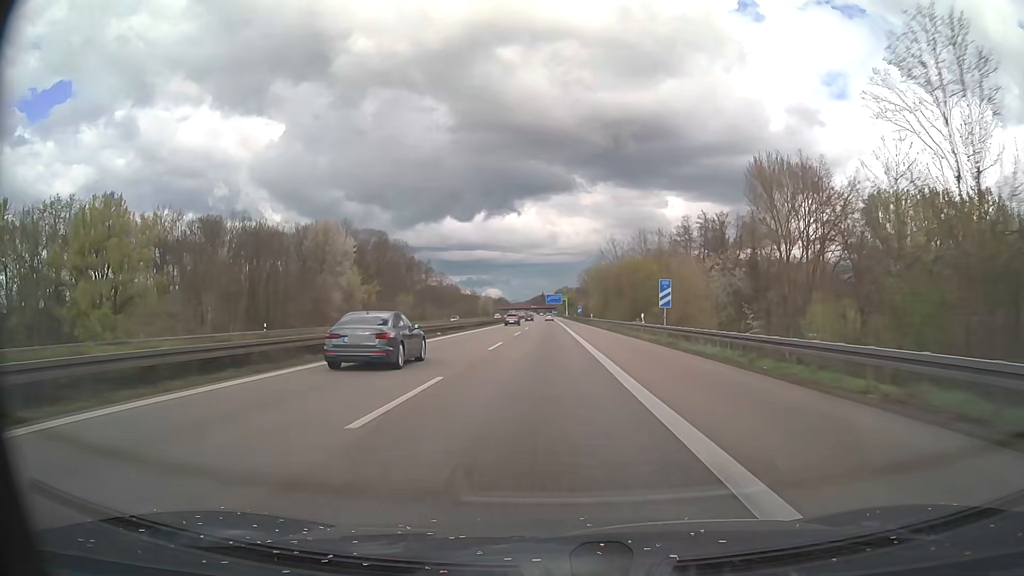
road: motorway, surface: asphalt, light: Day
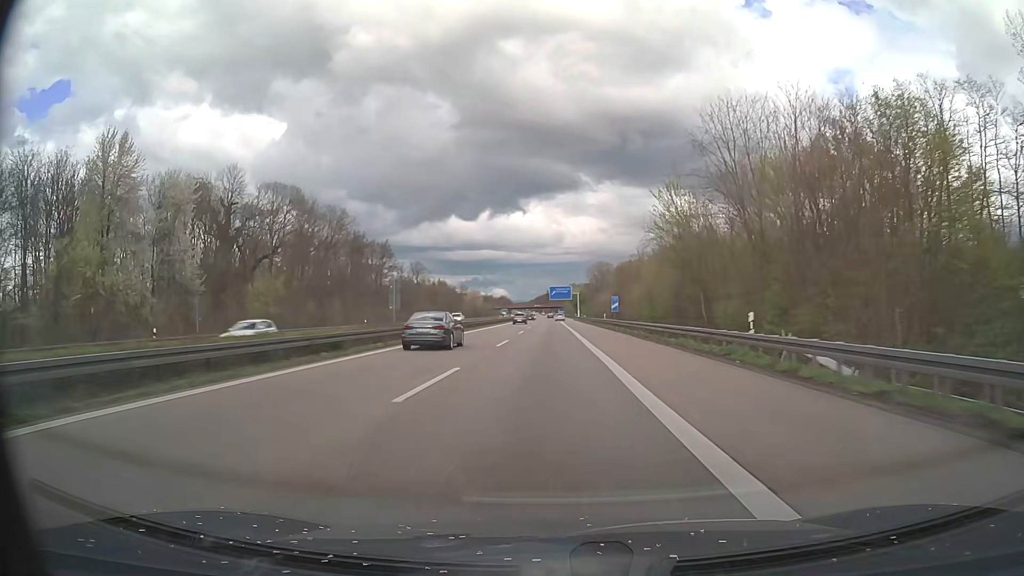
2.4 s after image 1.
(-0.2, +69.6) m; 0°
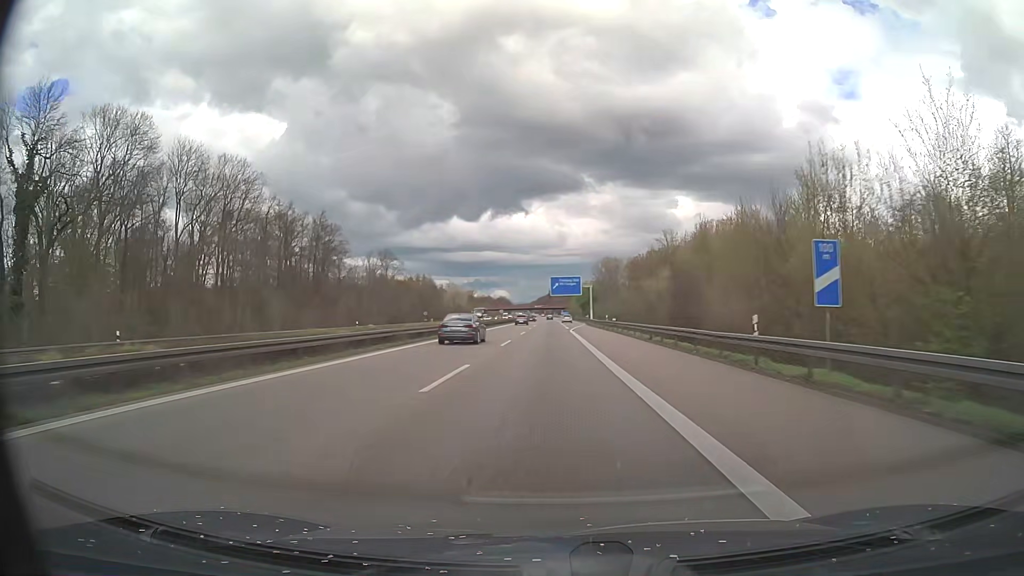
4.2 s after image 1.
(-0.1, +52.2) m; 0°
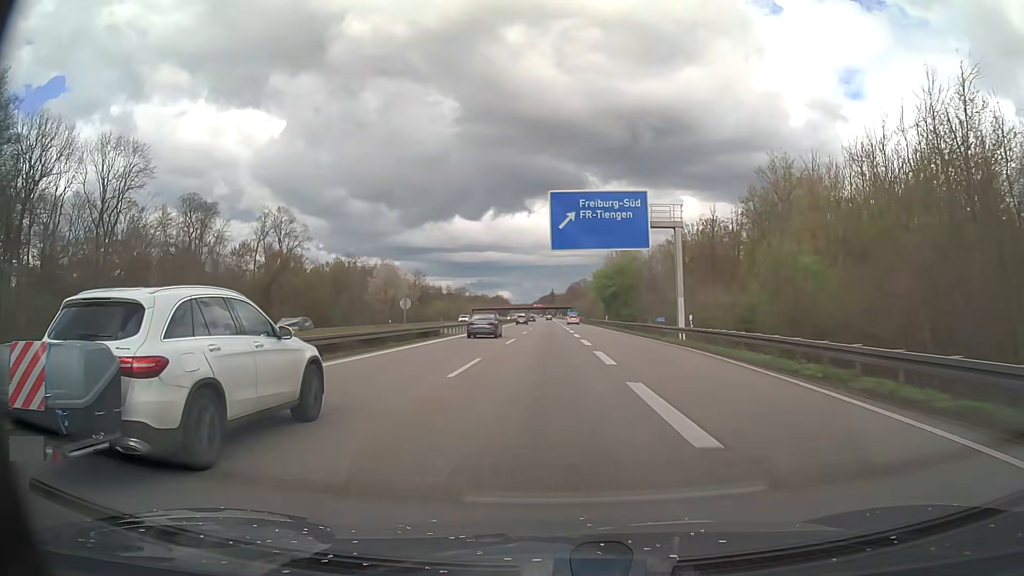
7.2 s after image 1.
(-0.2, +87.0) m; 0°
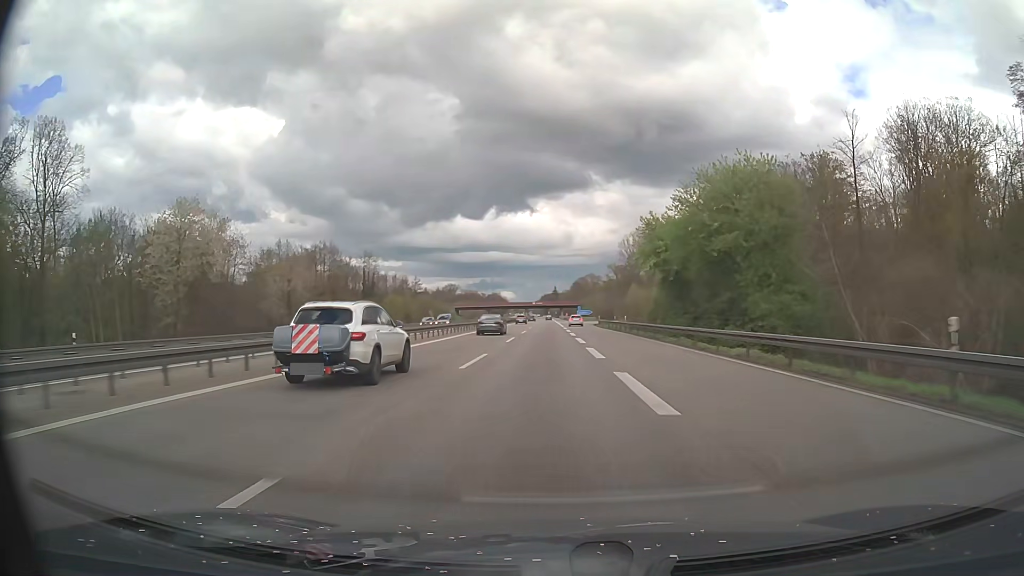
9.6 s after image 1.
(+0.1, +69.7) m; 0°
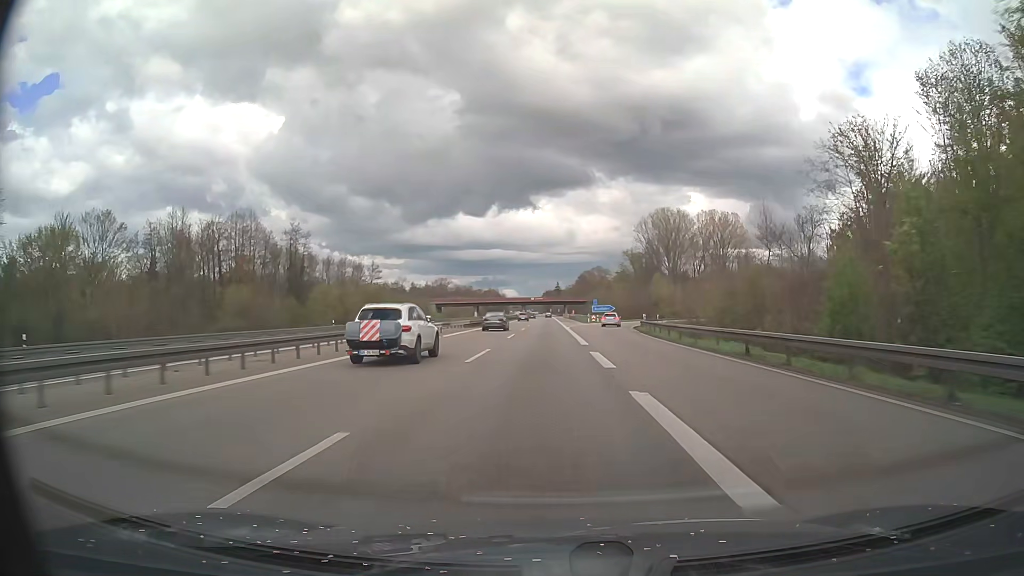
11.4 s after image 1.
(-0.2, +52.2) m; 0°
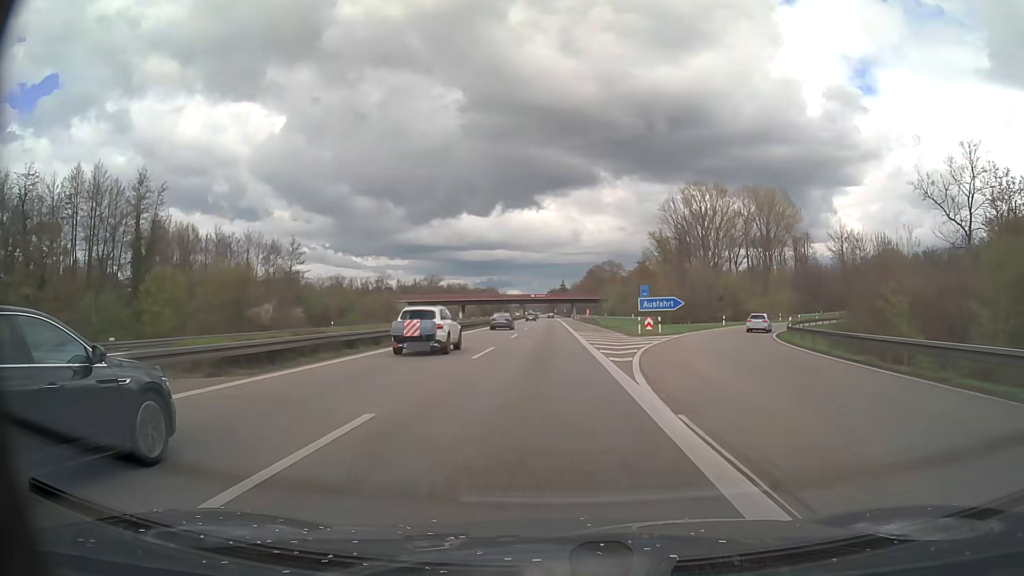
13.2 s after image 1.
(-0.1, +52.2) m; 0°
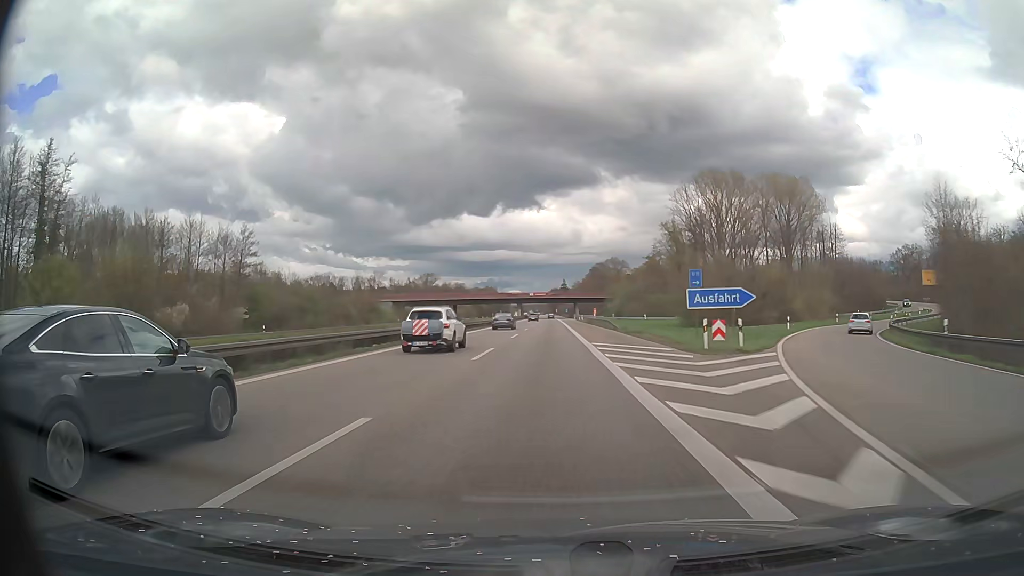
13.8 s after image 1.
(0.0, +17.4) m; 0°
(0, +10) (0, +20) (0, +30) (0, +40) (0, +50) (0, +60) (0, +70) (0, +80) (0, +90) (0, +100) m
